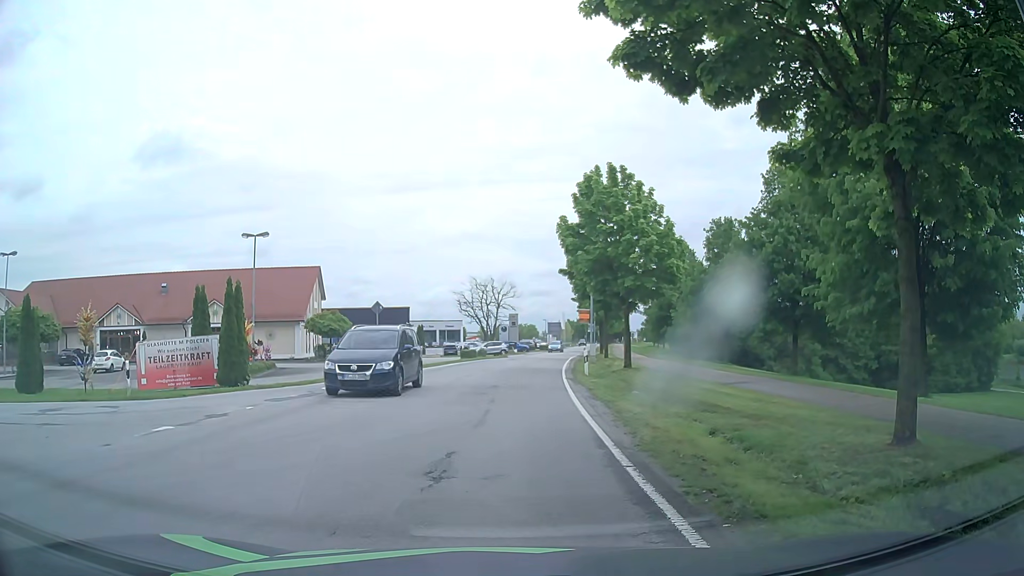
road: tertiary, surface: asphalt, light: Day
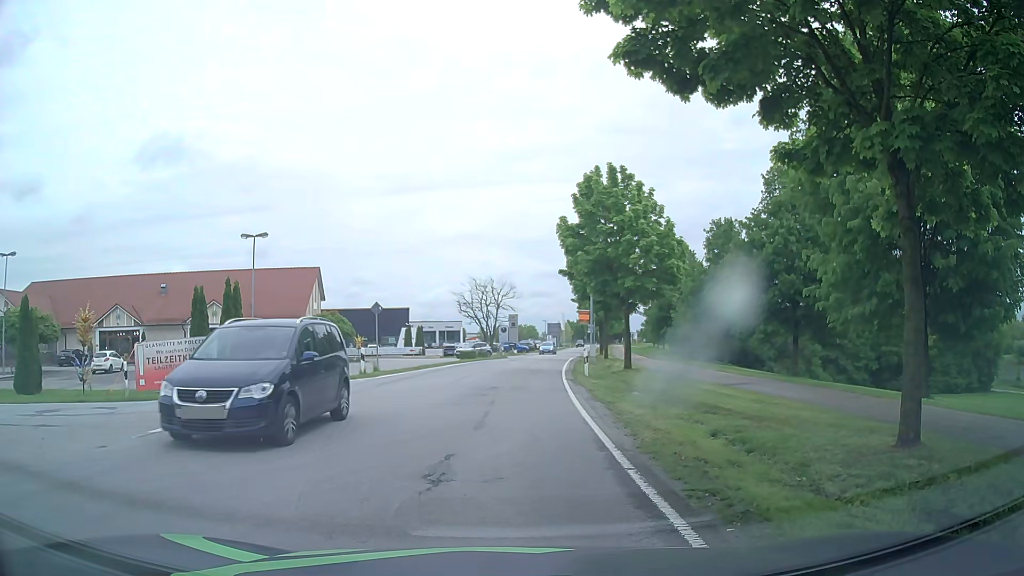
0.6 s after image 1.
(0.0, +0.1) m; 0°
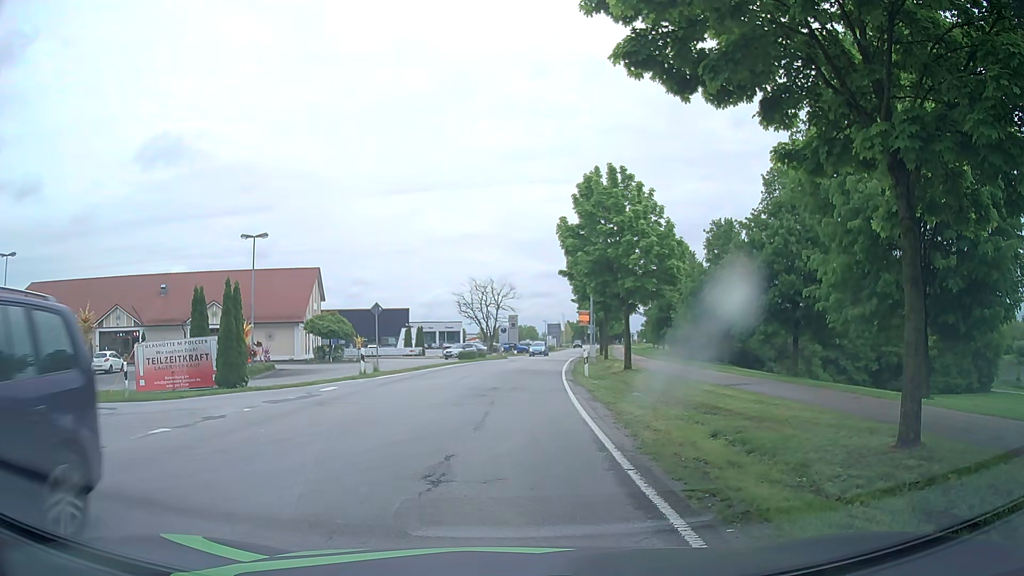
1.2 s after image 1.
(0.0, 0.0) m; 0°
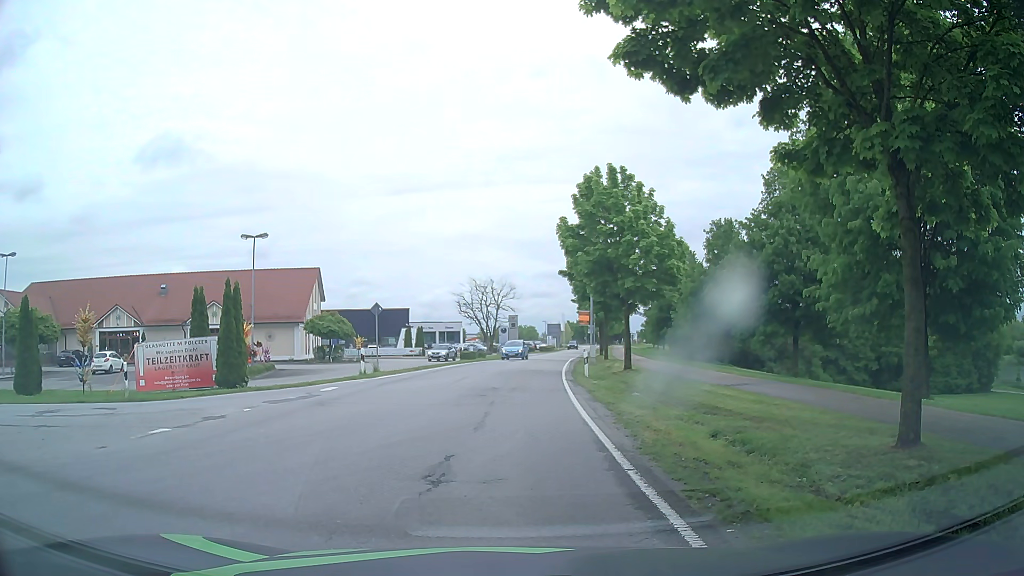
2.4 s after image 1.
(0.0, 0.0) m; 0°
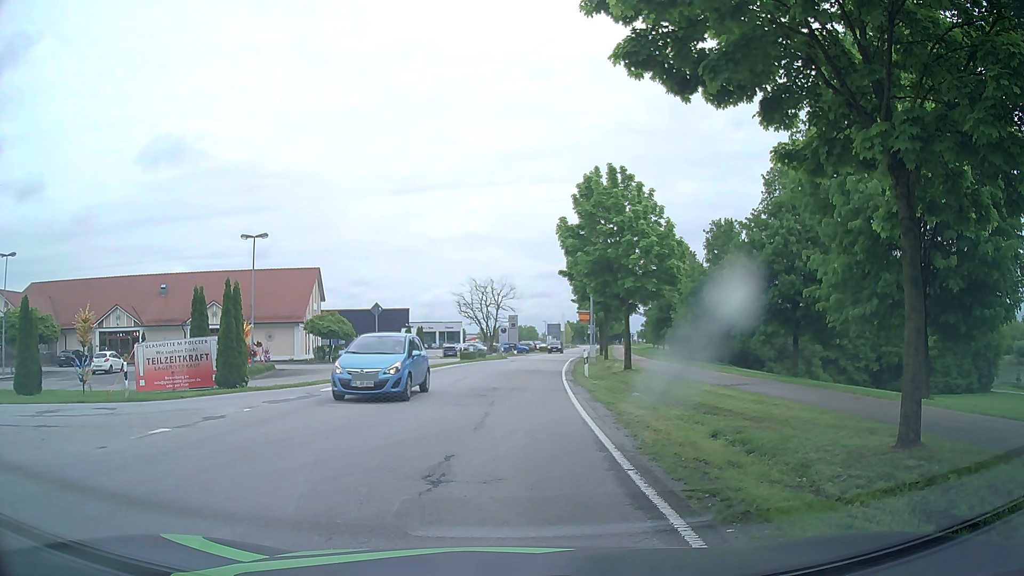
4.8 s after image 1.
(0.0, 0.0) m; 0°
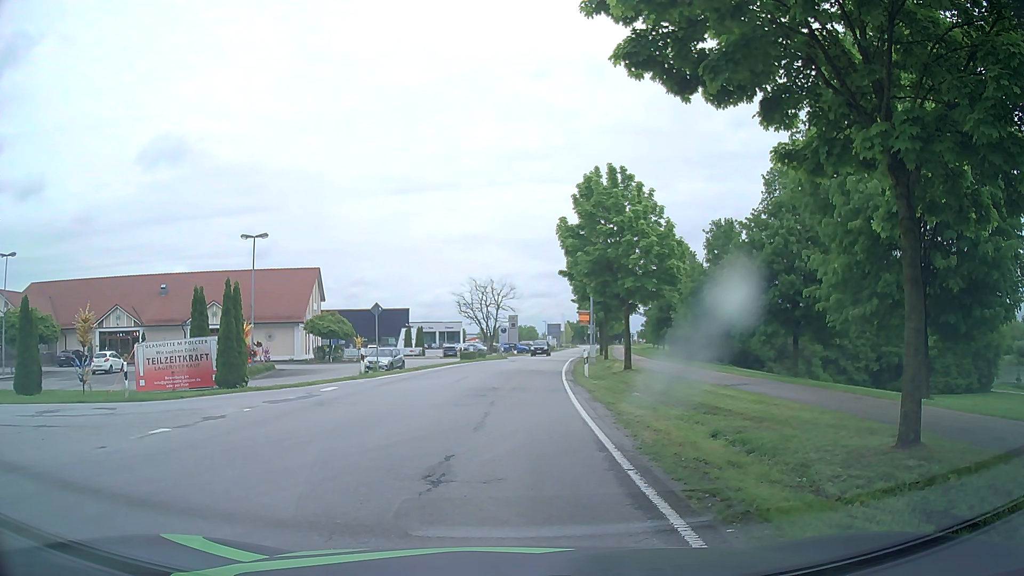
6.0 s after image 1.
(0.0, 0.0) m; 0°
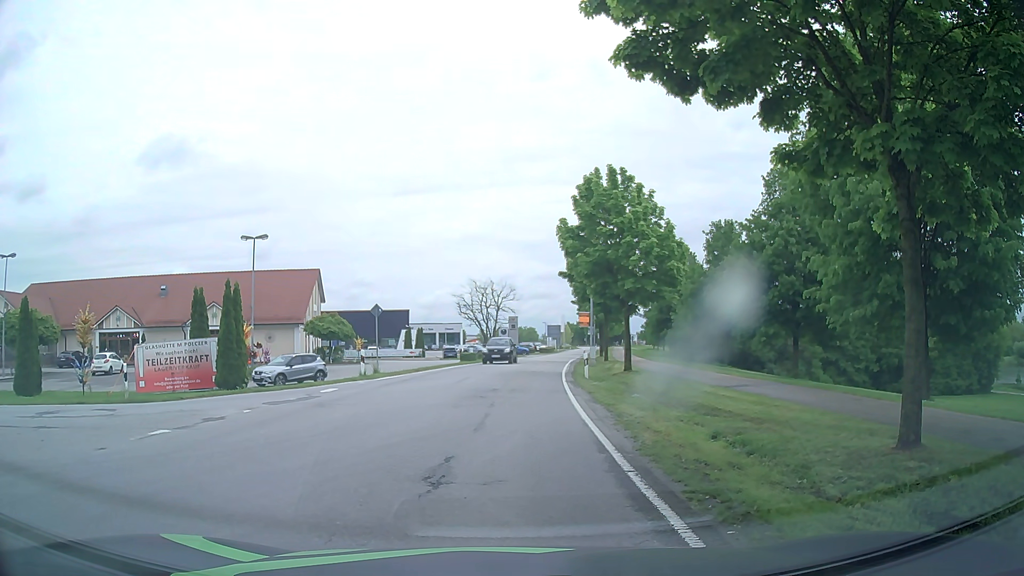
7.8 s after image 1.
(0.0, 0.0) m; 0°
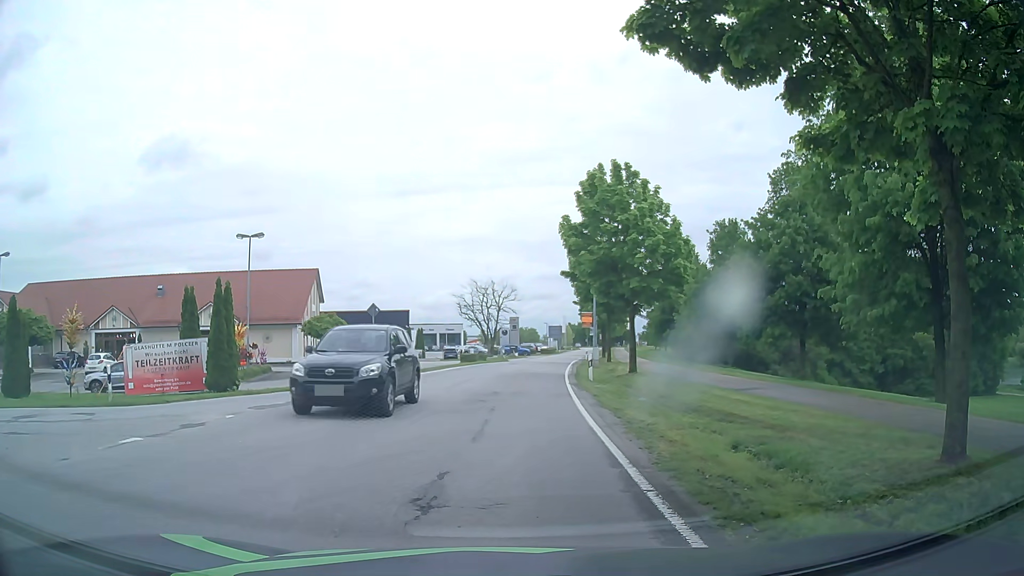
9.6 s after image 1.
(0.0, +0.9) m; 0°
